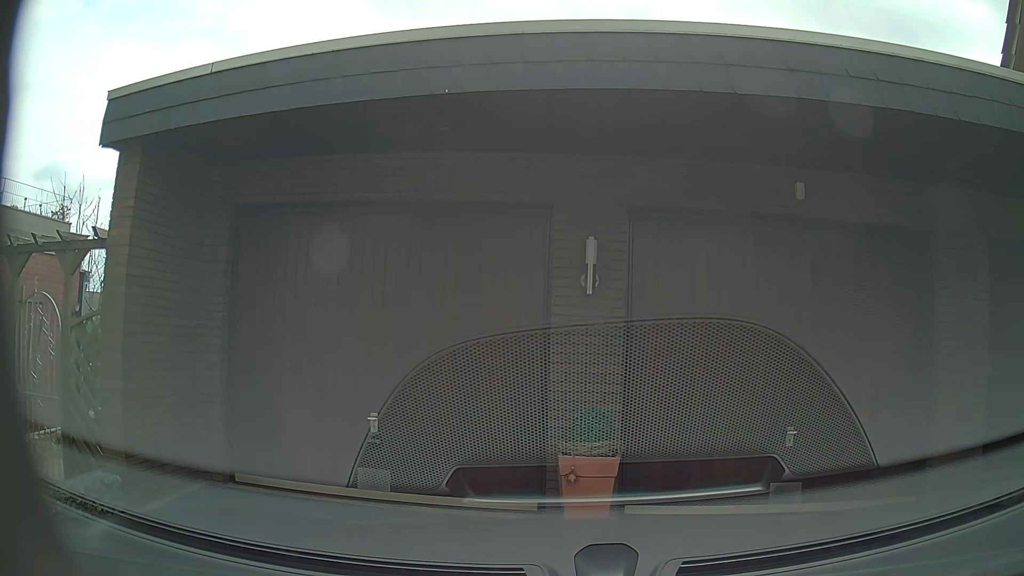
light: Day
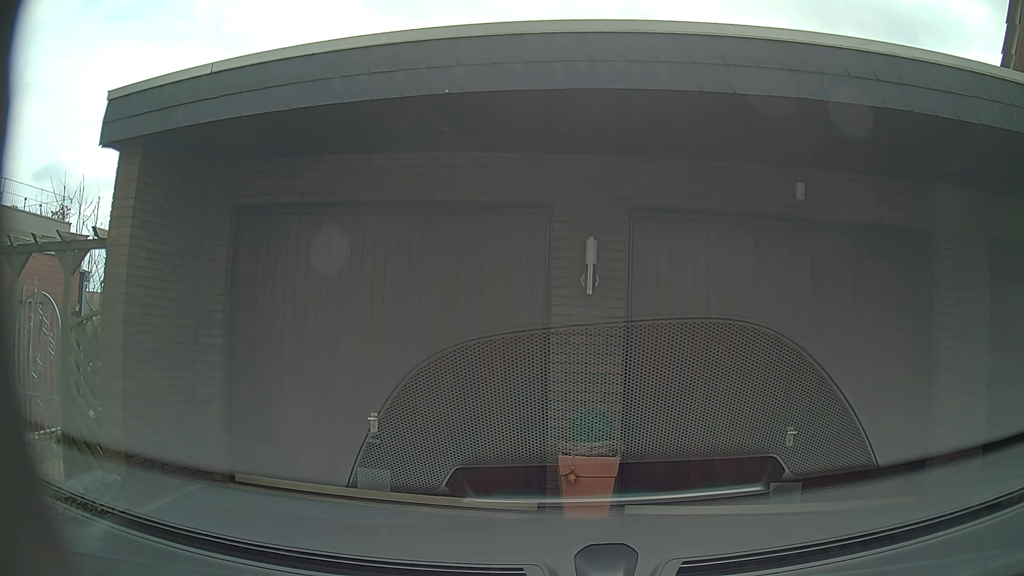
(0.0, 0.0) m; 0°
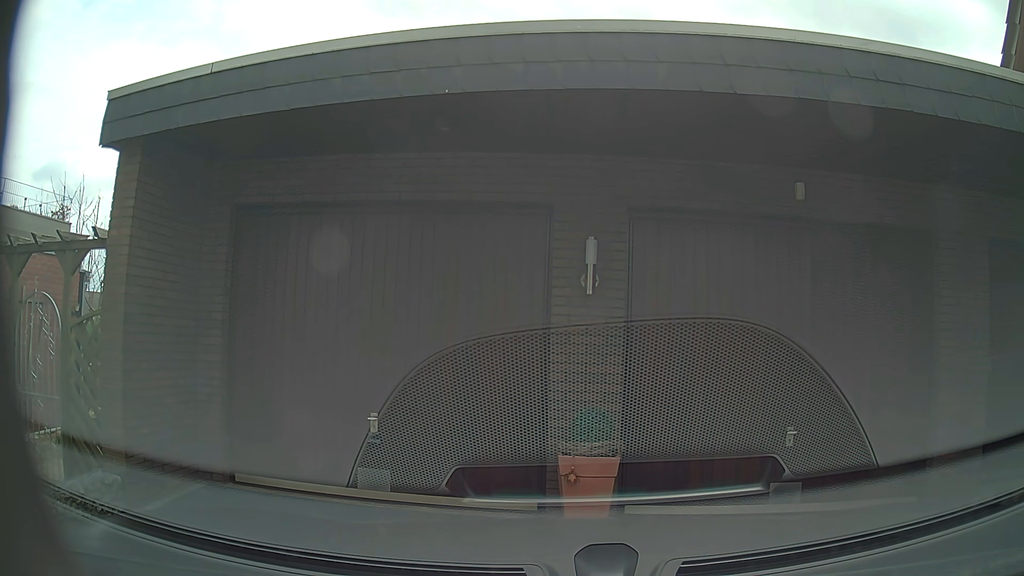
(0.0, 0.0) m; 0°
